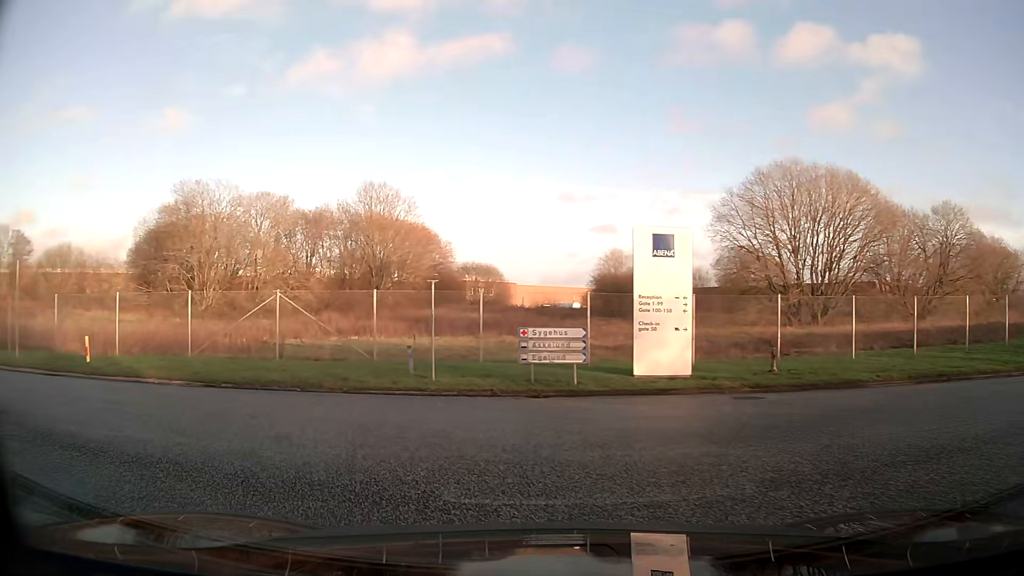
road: unclassified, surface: asphalt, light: Day
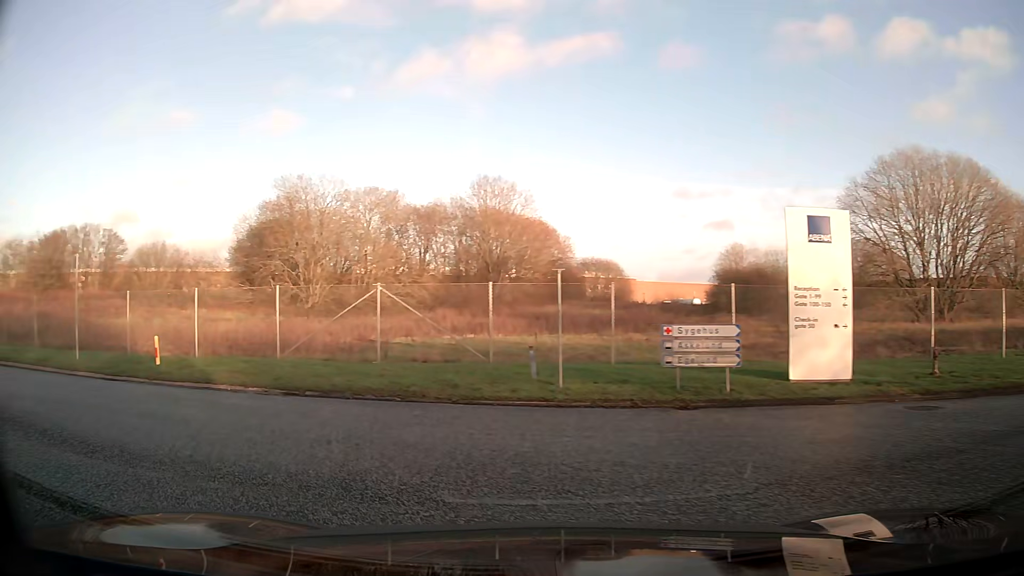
(-0.2, +2.5) m; -10°
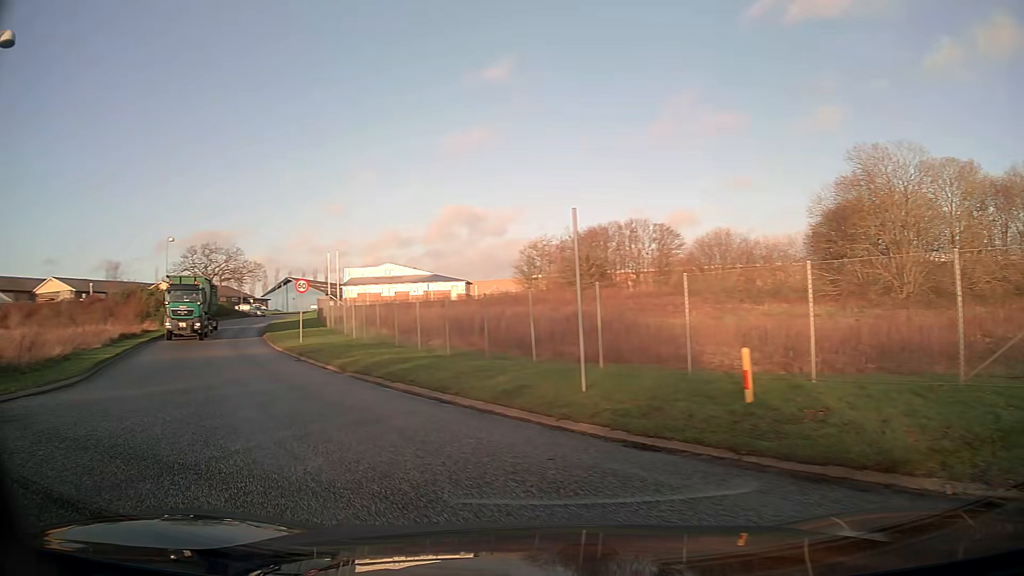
(-3.8, +8.1) m; -49°
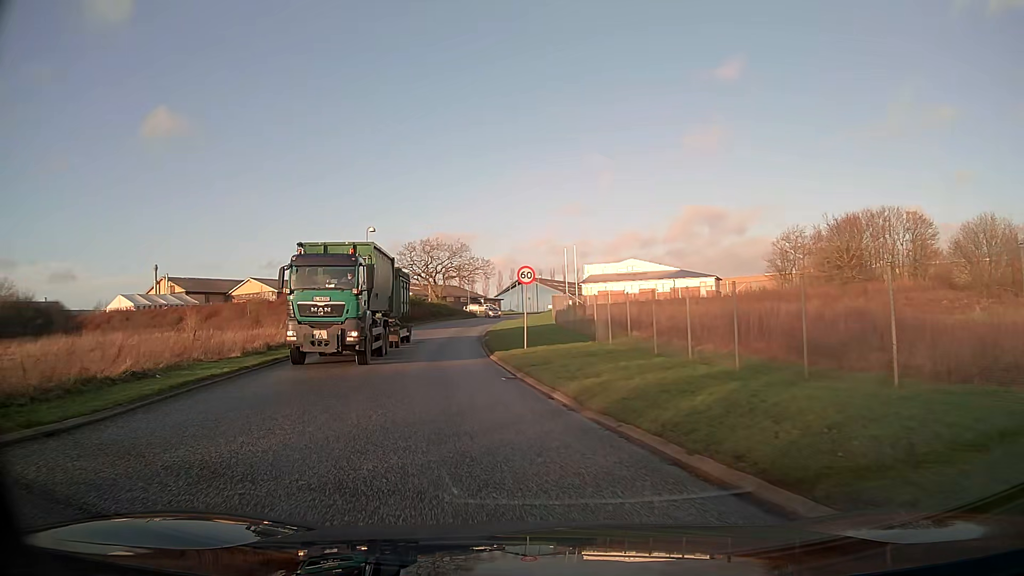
(-1.6, +8.0) m; -20°
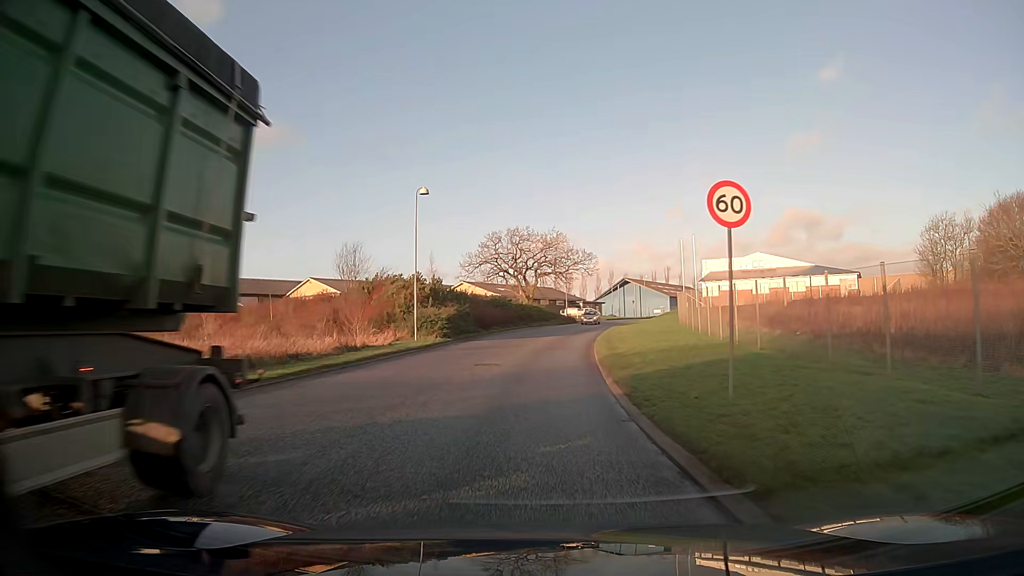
(-1.7, +16.4) m; -9°
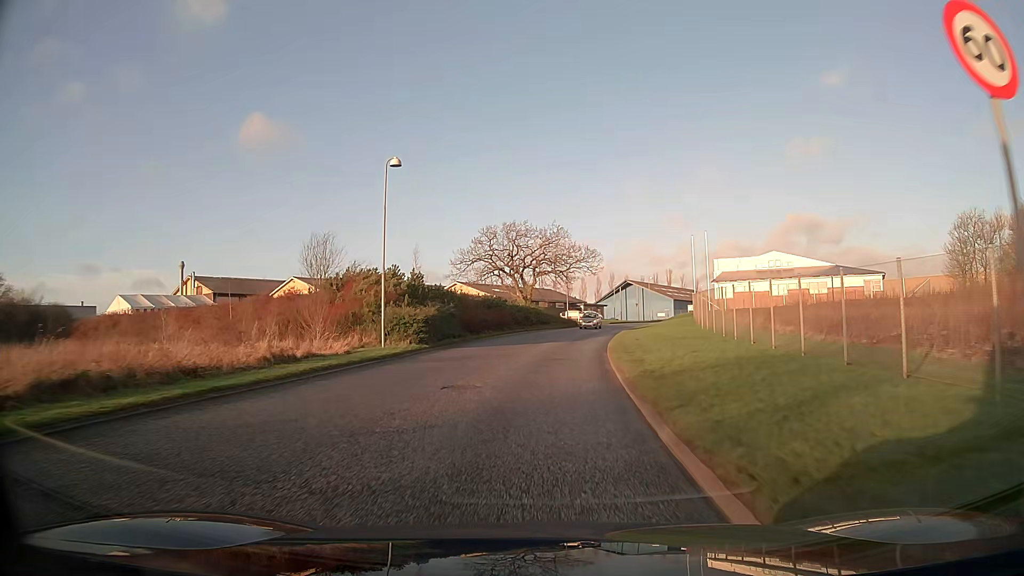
(+0.1, +6.6) m; +1°
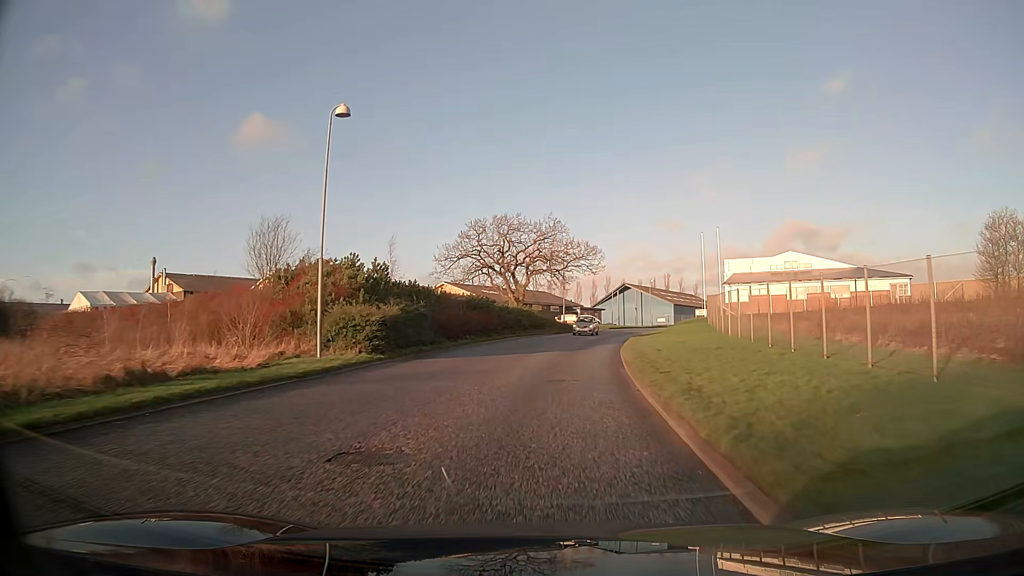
(0.0, +7.1) m; +1°
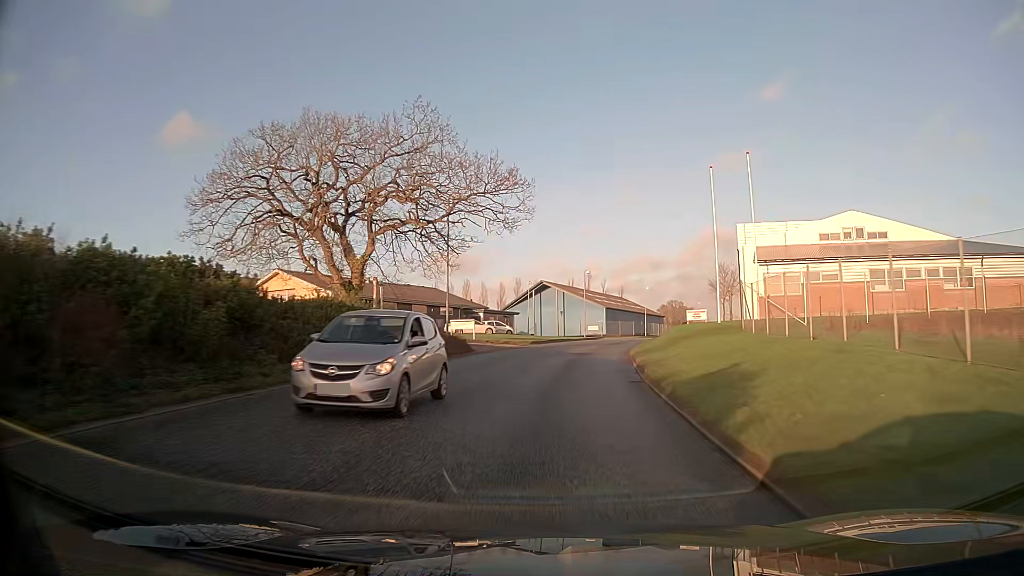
(+2.1, +32.2) m; +8°
(0, +10) (+1, +20) (+2, +30) (+4, +40) (+6, +50) (+8, +59) (+11, +69) (+14, +78) (+17, +88) (+21, +97) m
